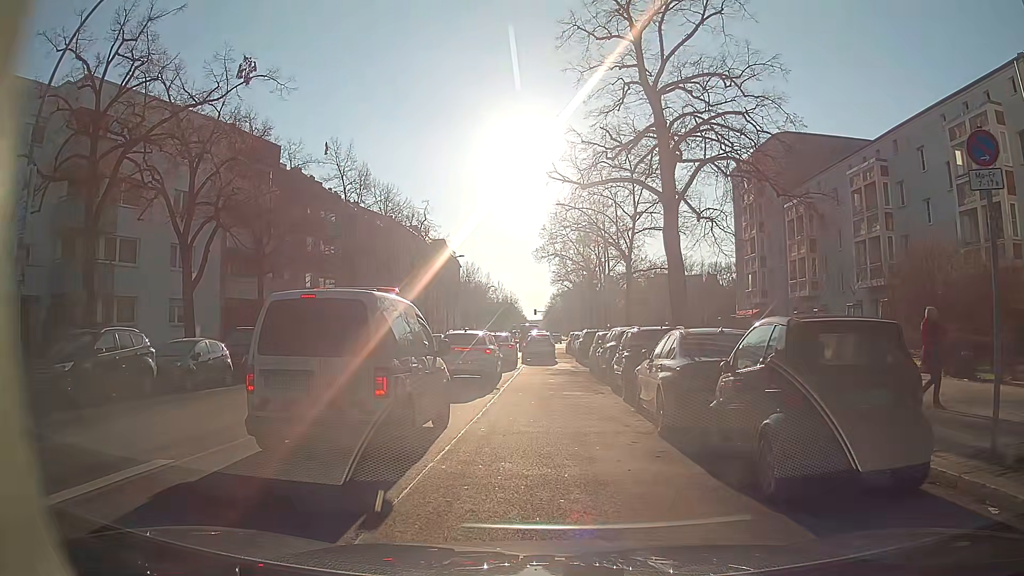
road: secondary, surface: asphalt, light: Day
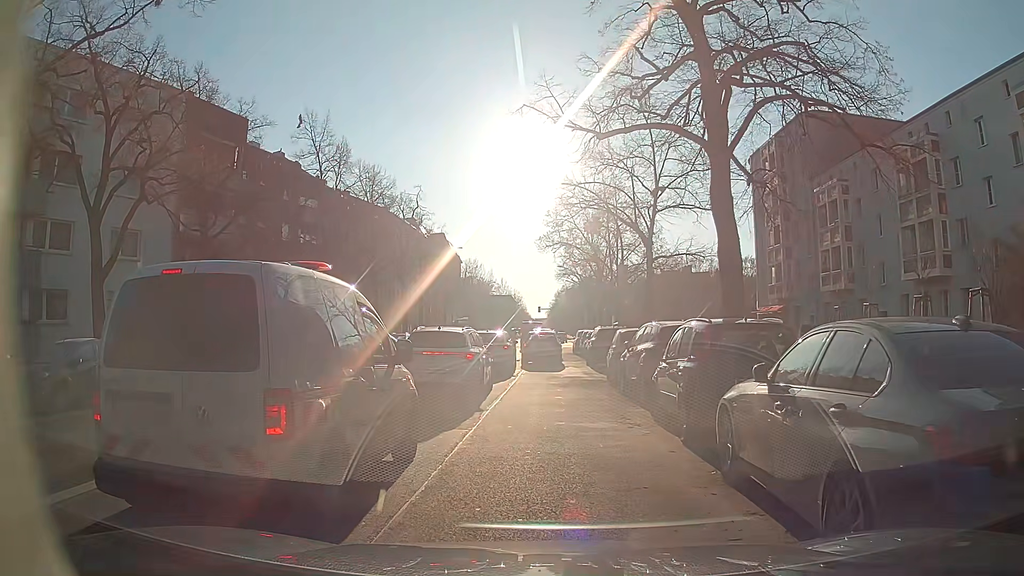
(-0.1, +5.7) m; 0°
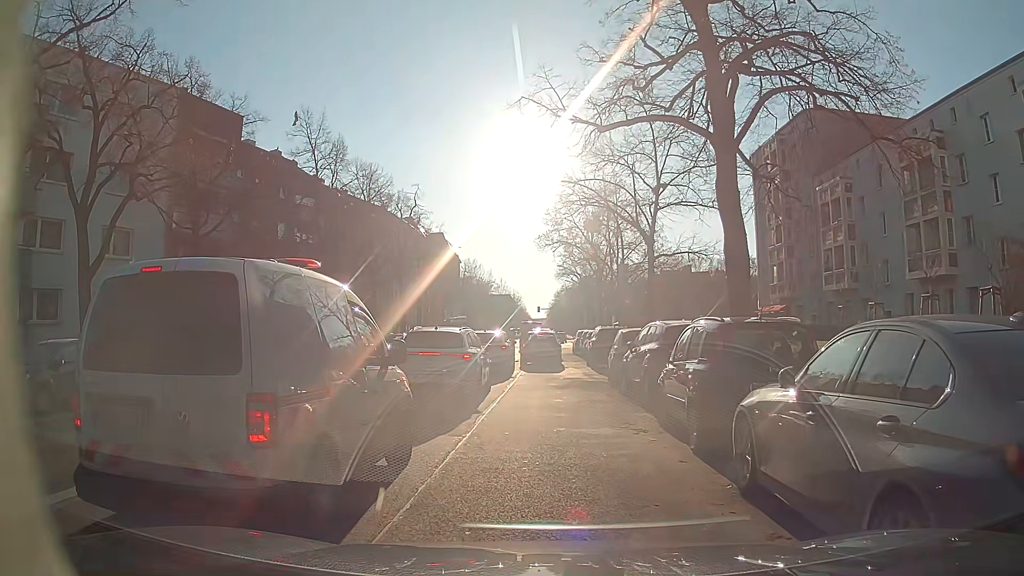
(0.0, +0.6) m; 0°
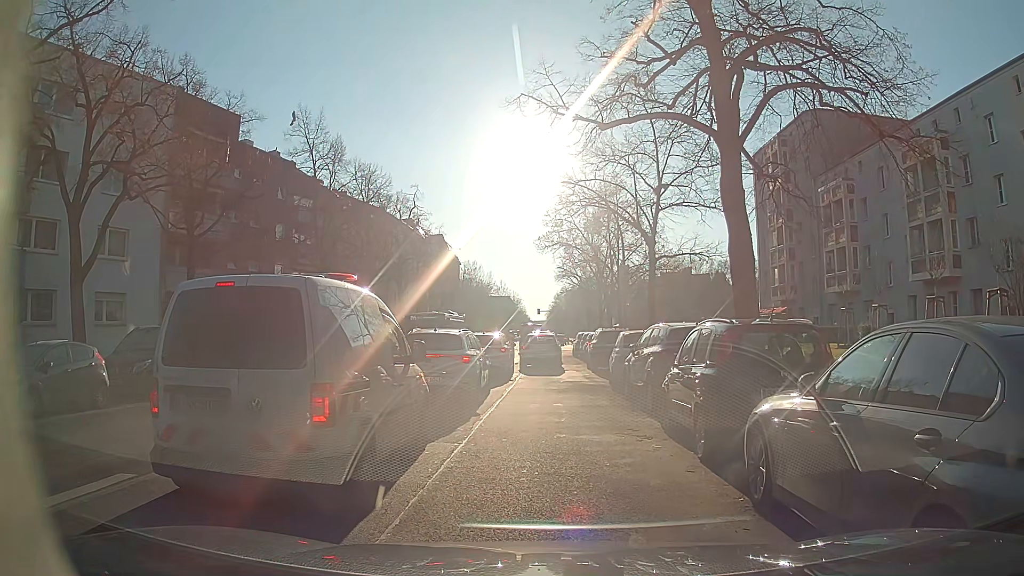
(0.0, +0.4) m; 0°
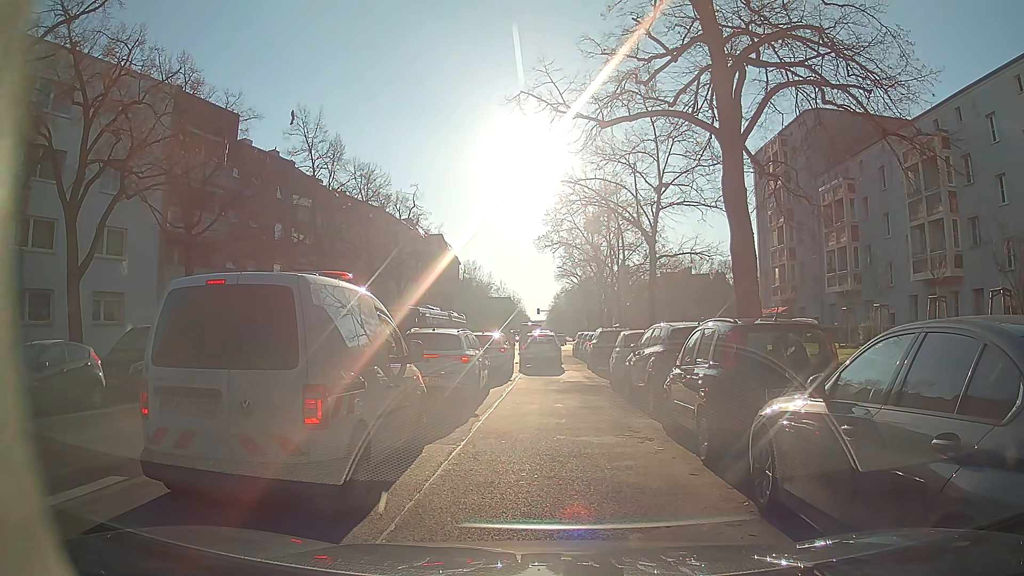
(0.0, +0.2) m; 0°
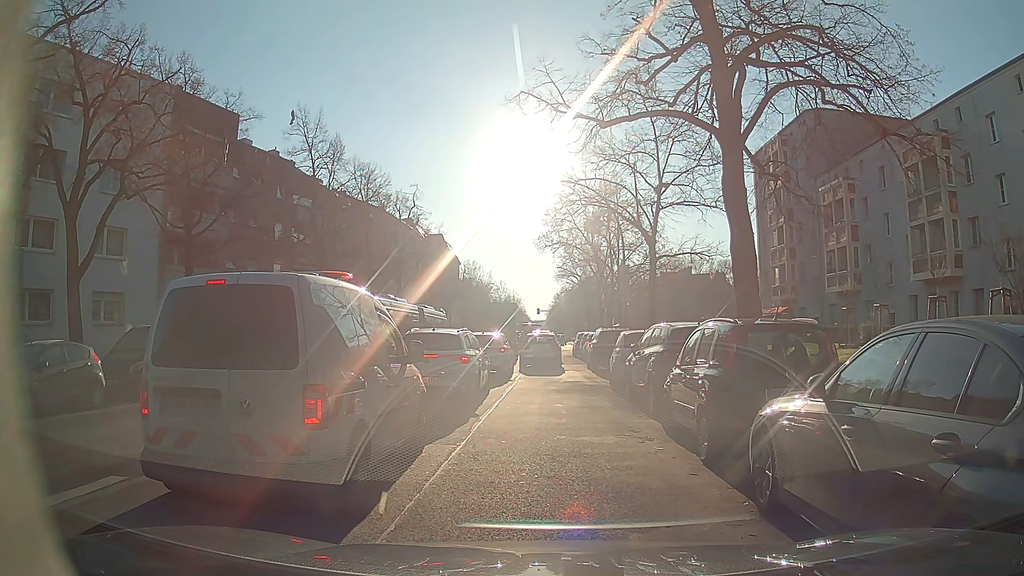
(0.0, 0.0) m; 0°
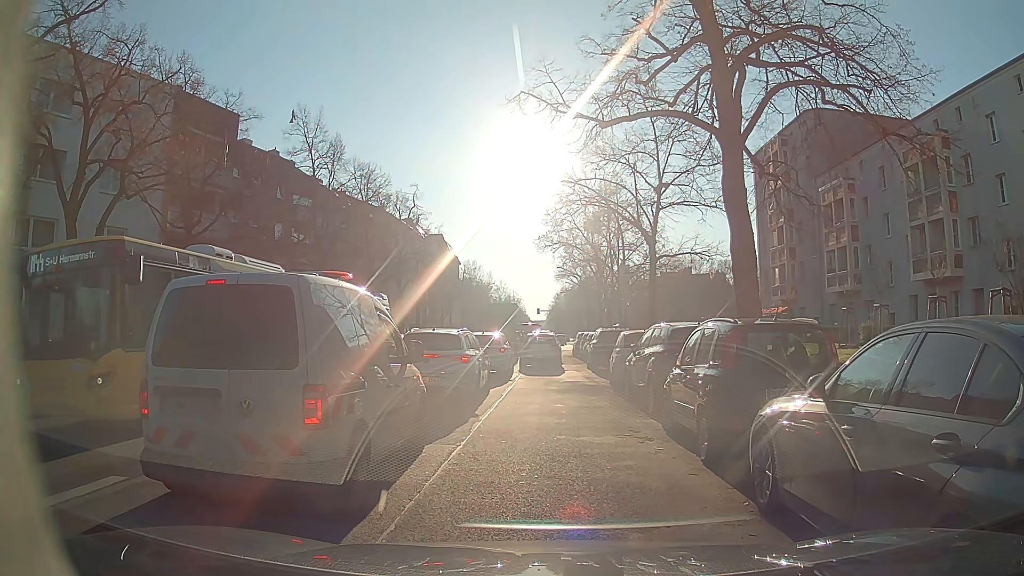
(0.0, 0.0) m; 0°
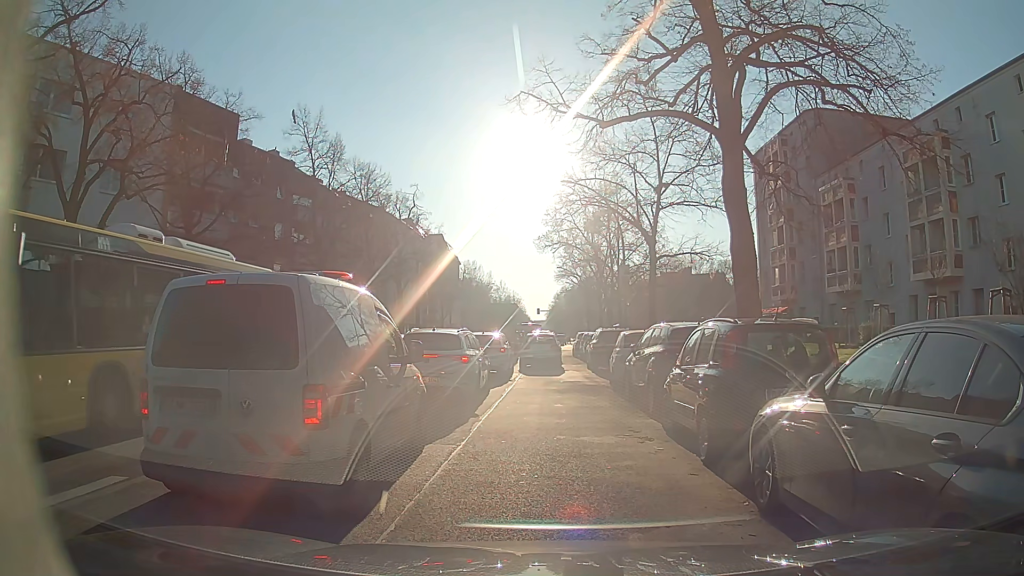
(0.0, 0.0) m; 0°
